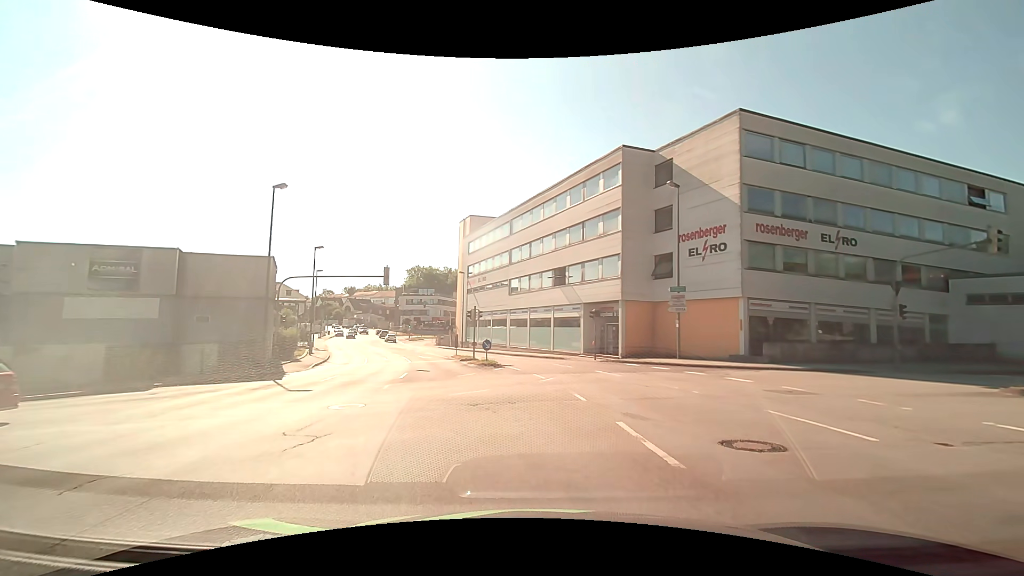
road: tertiary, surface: asphalt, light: Day
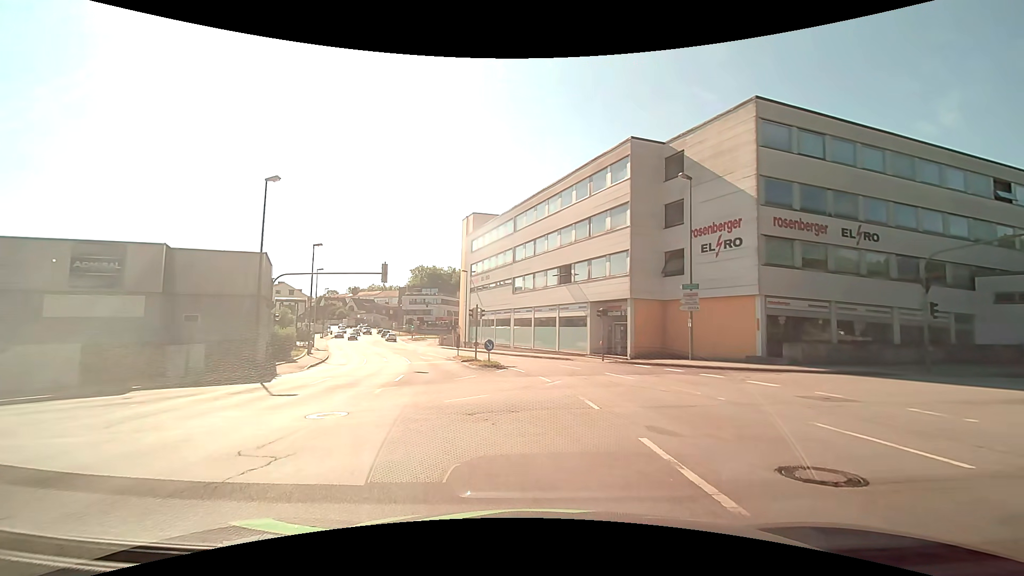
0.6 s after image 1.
(0.0, +1.4) m; -3°
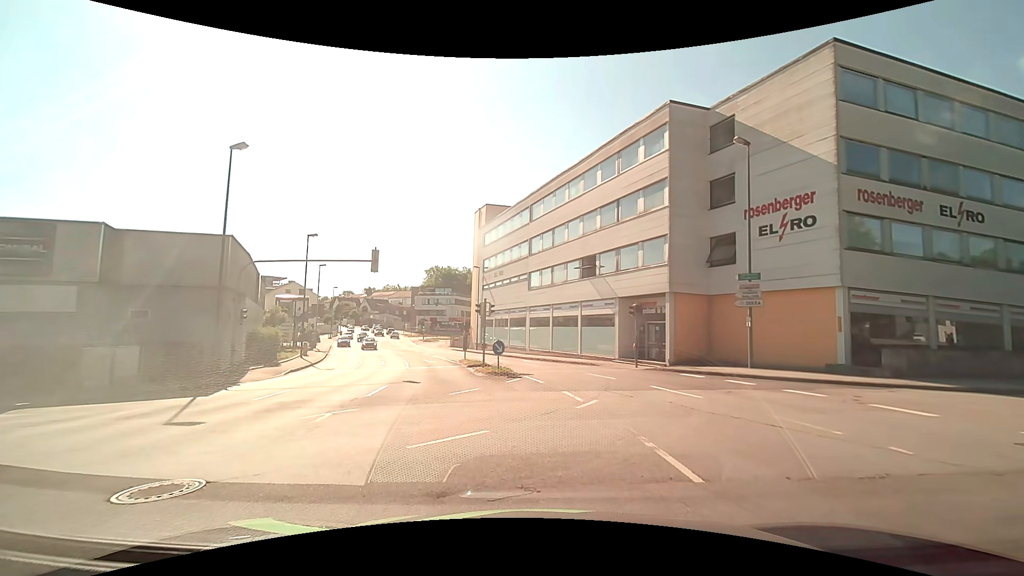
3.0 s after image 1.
(0.0, +4.9) m; 0°
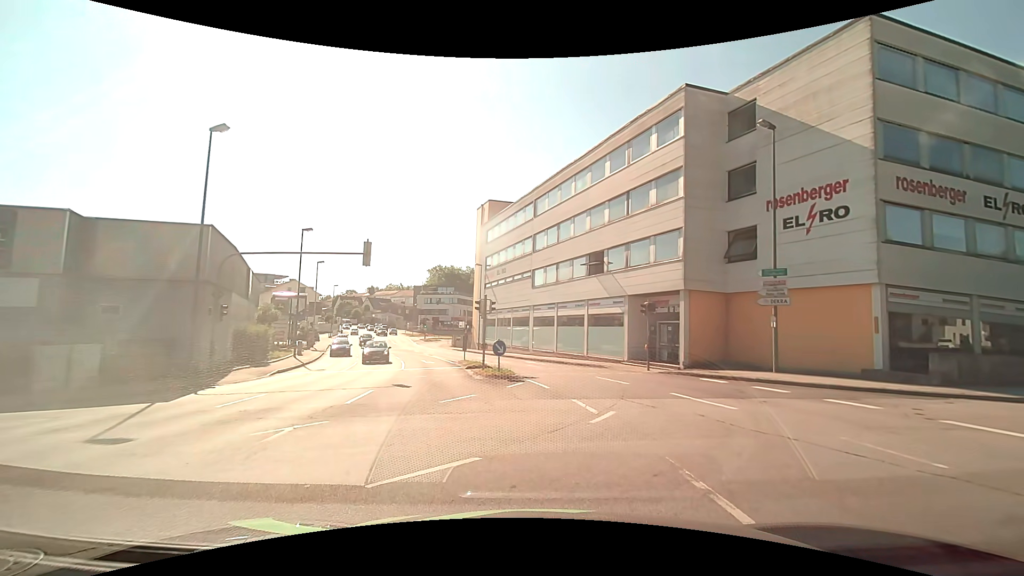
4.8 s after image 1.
(0.0, +1.8) m; -1°
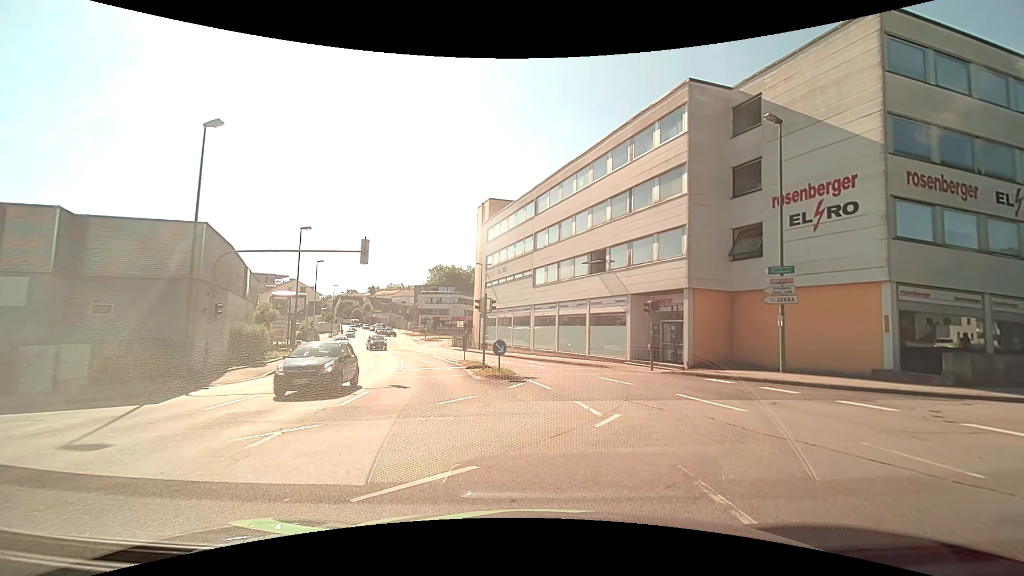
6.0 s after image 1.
(0.0, +0.4) m; 0°
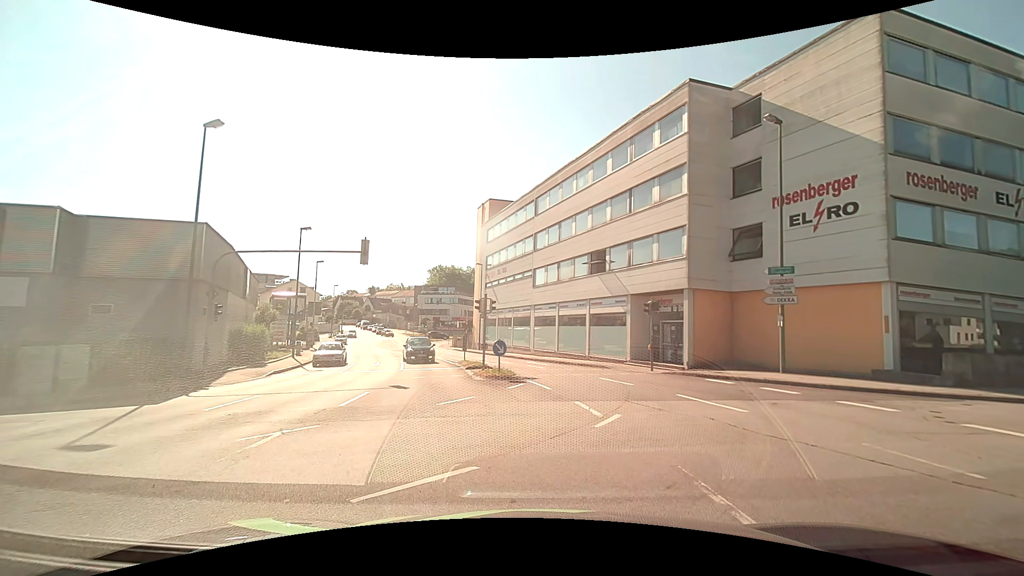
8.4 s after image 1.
(0.0, +0.1) m; 0°
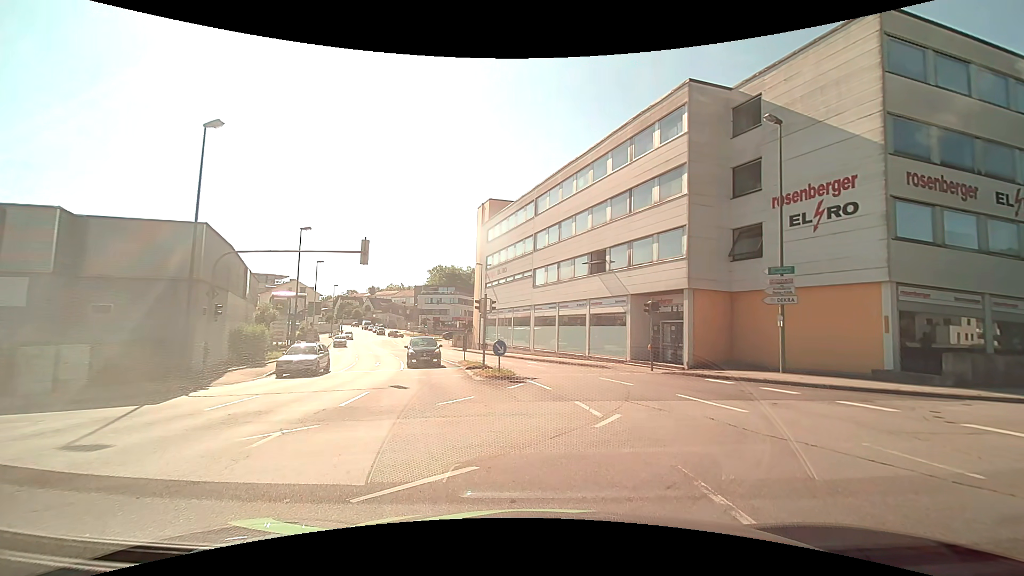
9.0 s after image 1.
(0.0, 0.0) m; 0°
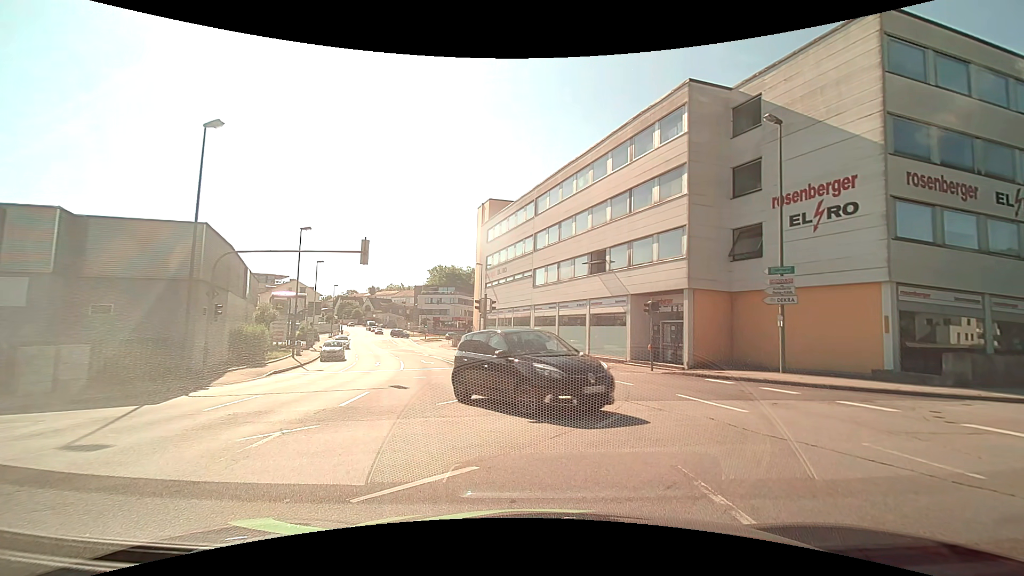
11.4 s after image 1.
(0.0, 0.0) m; 0°
(-6, +7) (-15, +6) (-25, +2) (-34, -2) (-43, -6) (-52, -10) (-61, -14) (-70, -18) (-80, -22) (-89, -26) m
